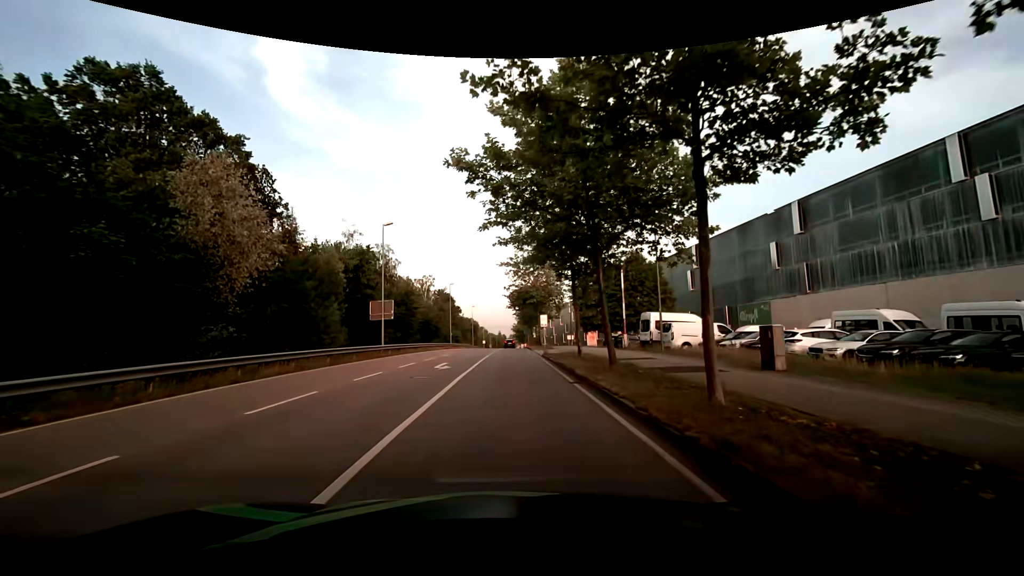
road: secondary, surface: asphalt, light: Day
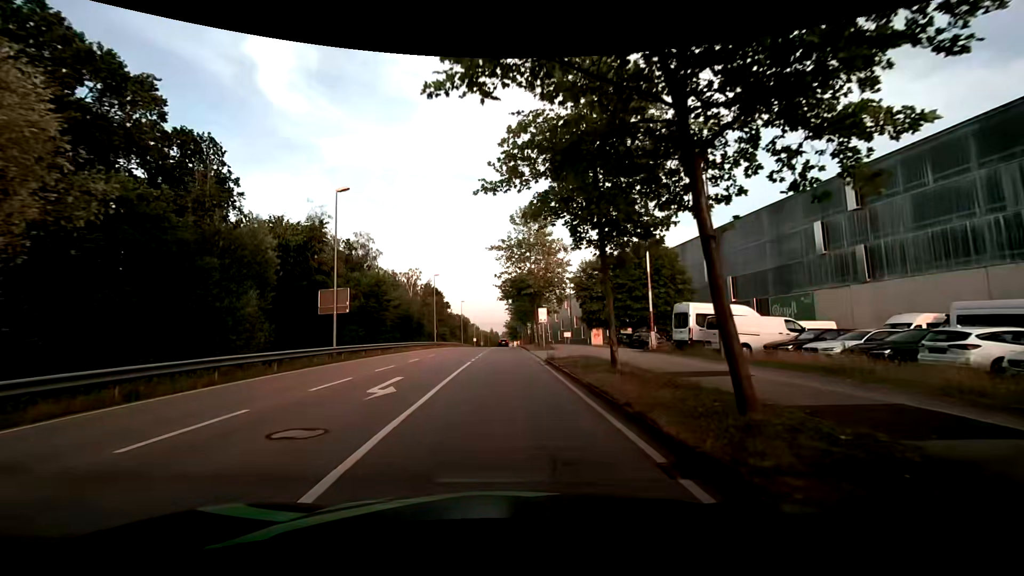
(0.0, +8.9) m; +1°
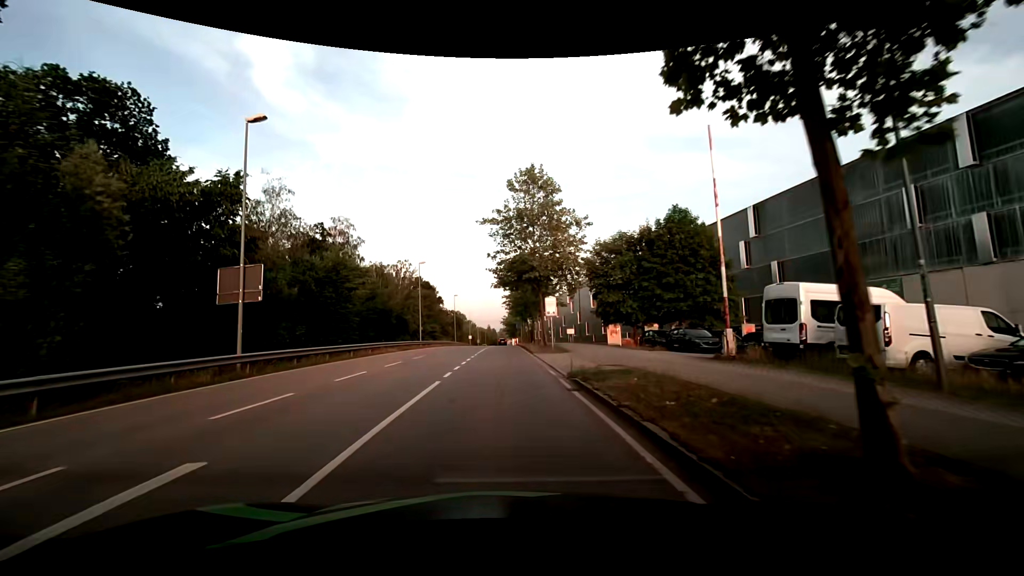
(0.0, +10.0) m; 0°
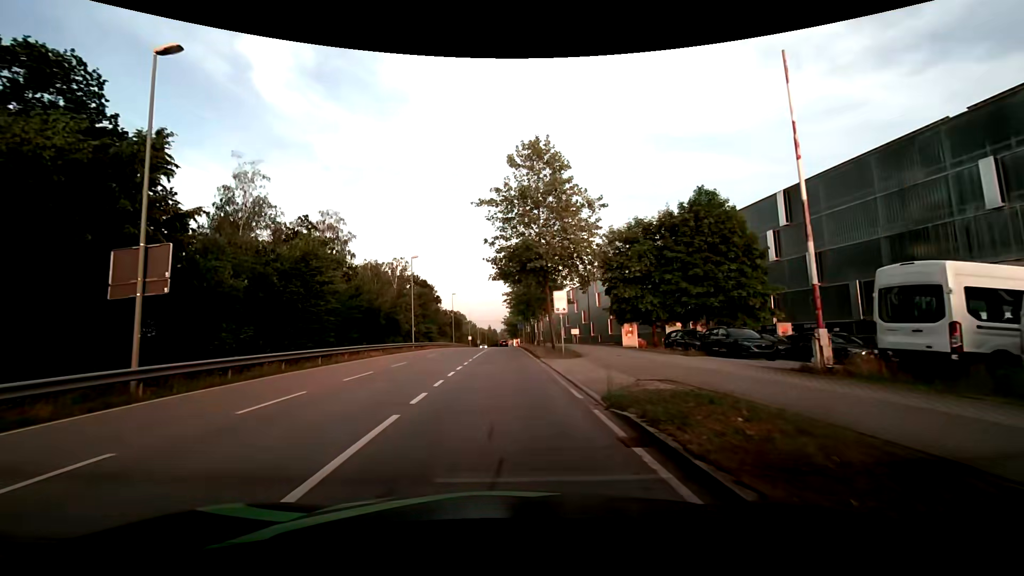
(0.0, +5.3) m; -1°
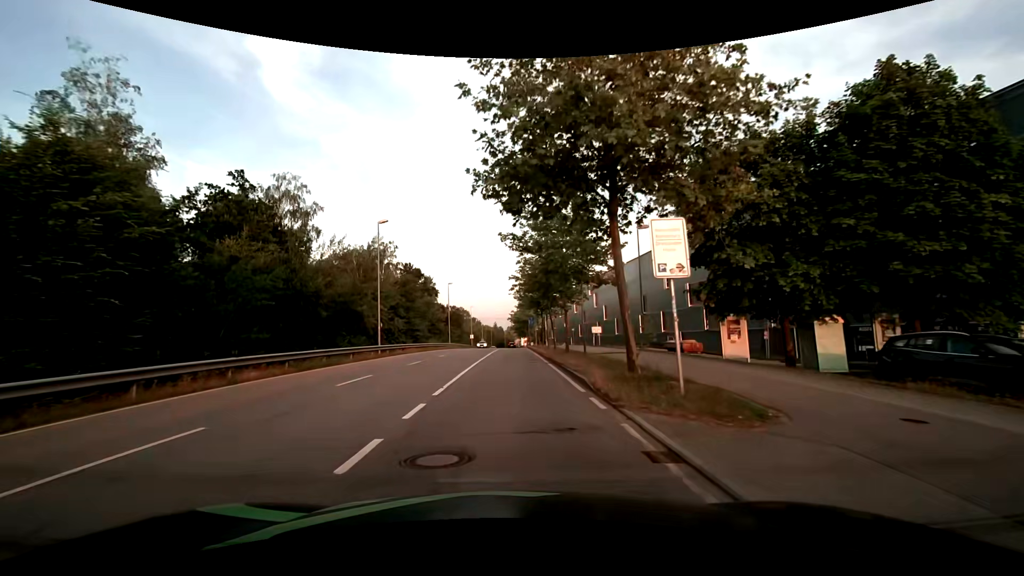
(0.0, +17.0) m; 0°
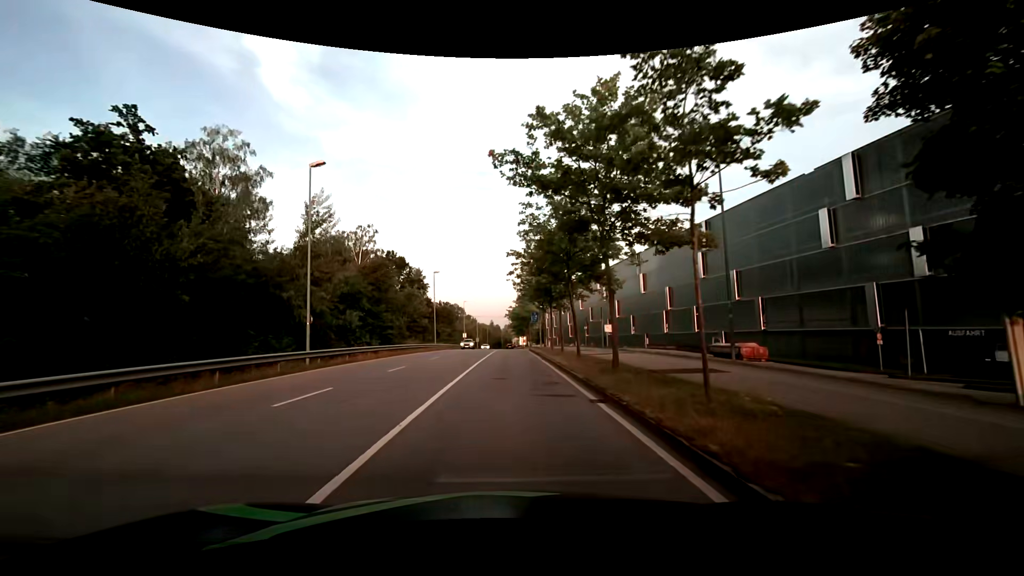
(+0.1, +12.9) m; 0°
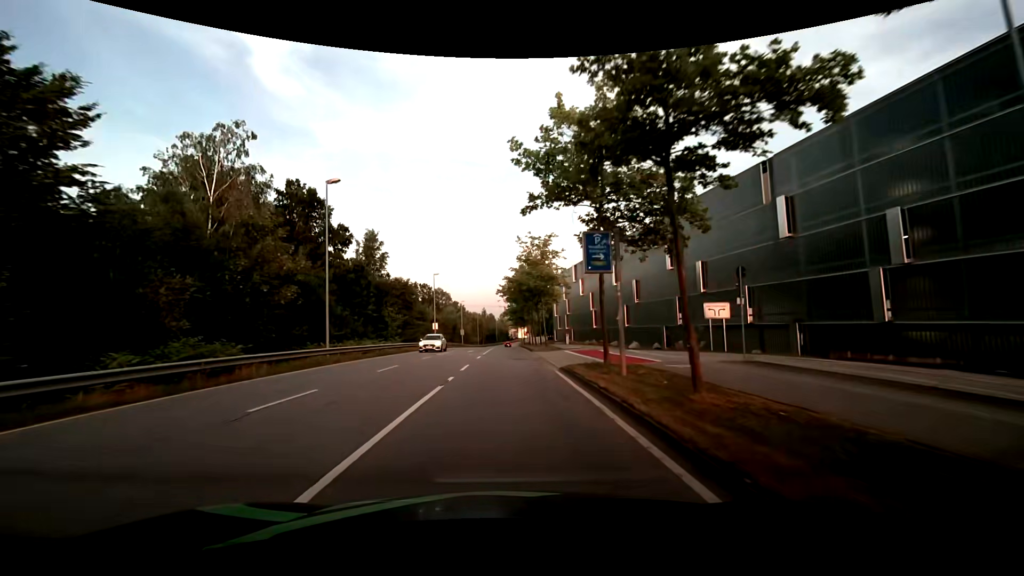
(+0.4, +37.1) m; +1°
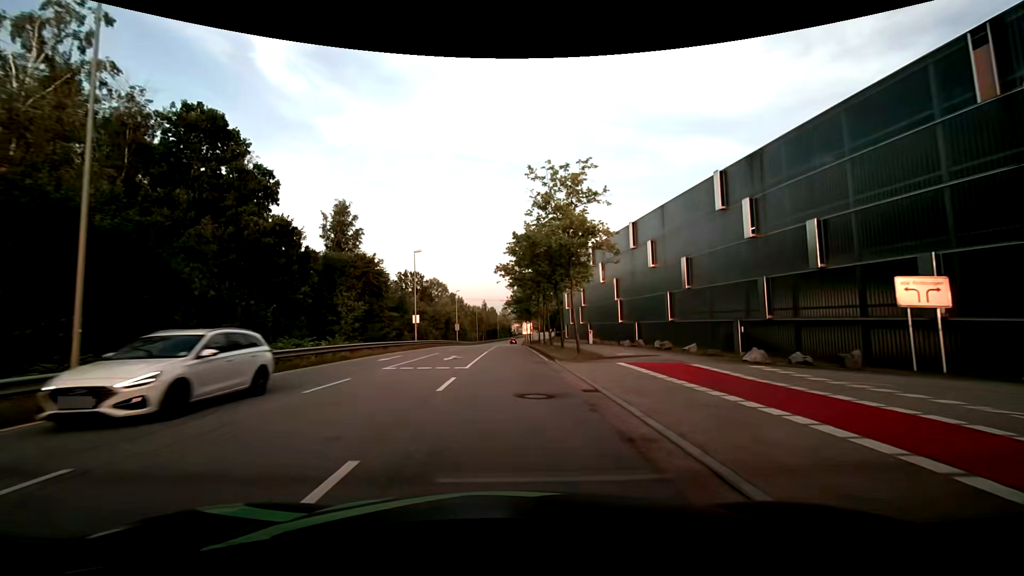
(-0.1, +16.1) m; 0°
(0, +10) (0, +20) (0, +30) (0, +40) (0, +50) (0, +60) (0, +70) (0, +80) (0, +90) (0, +100) m
